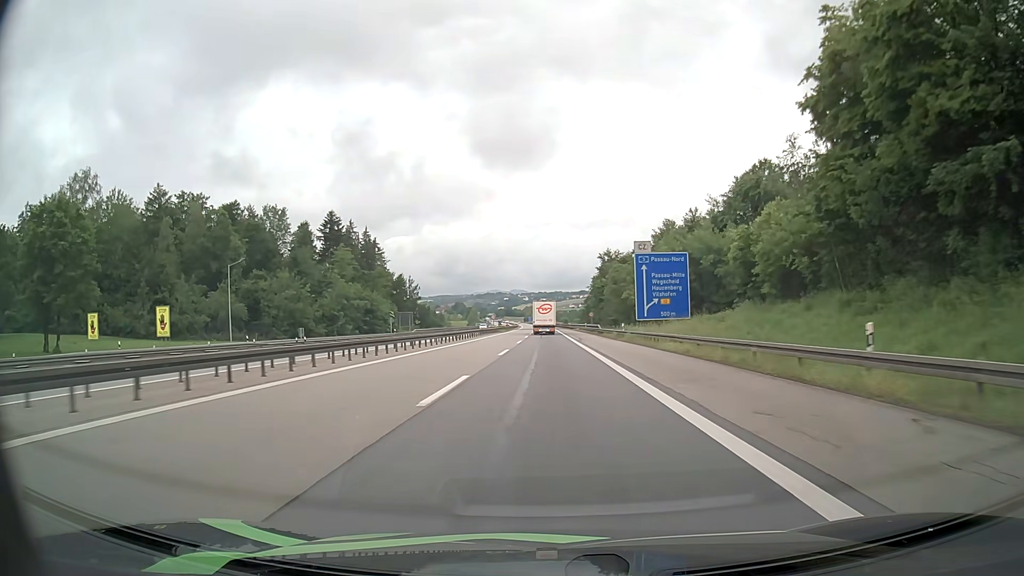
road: motorway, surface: asphalt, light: Day
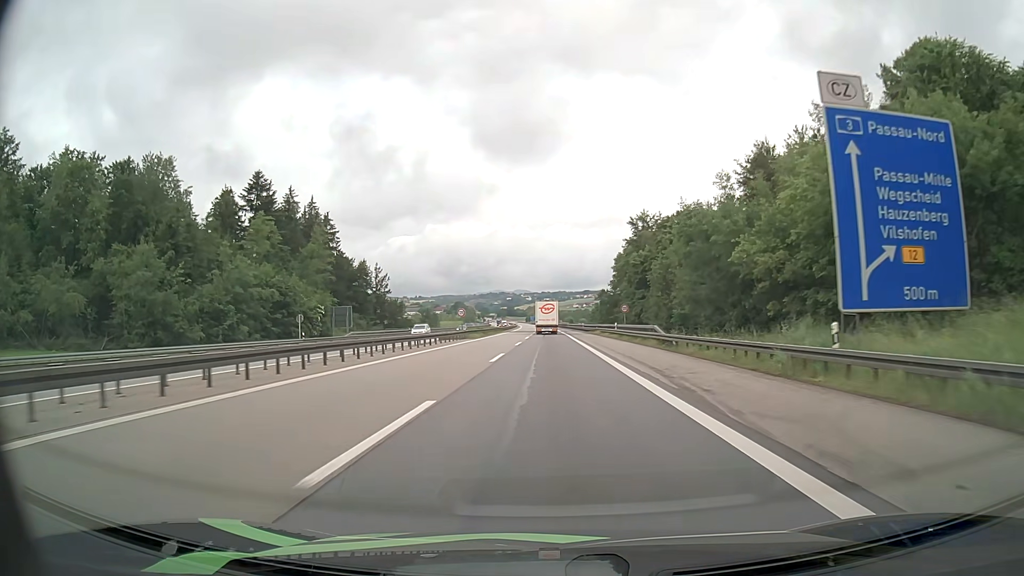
(-0.1, +41.4) m; 0°
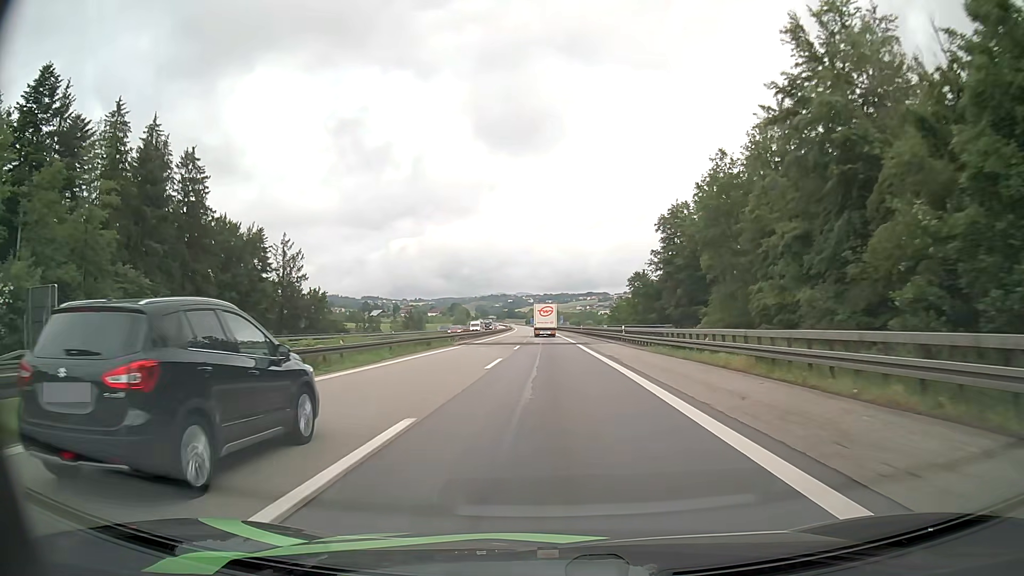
(-0.3, +56.1) m; -1°
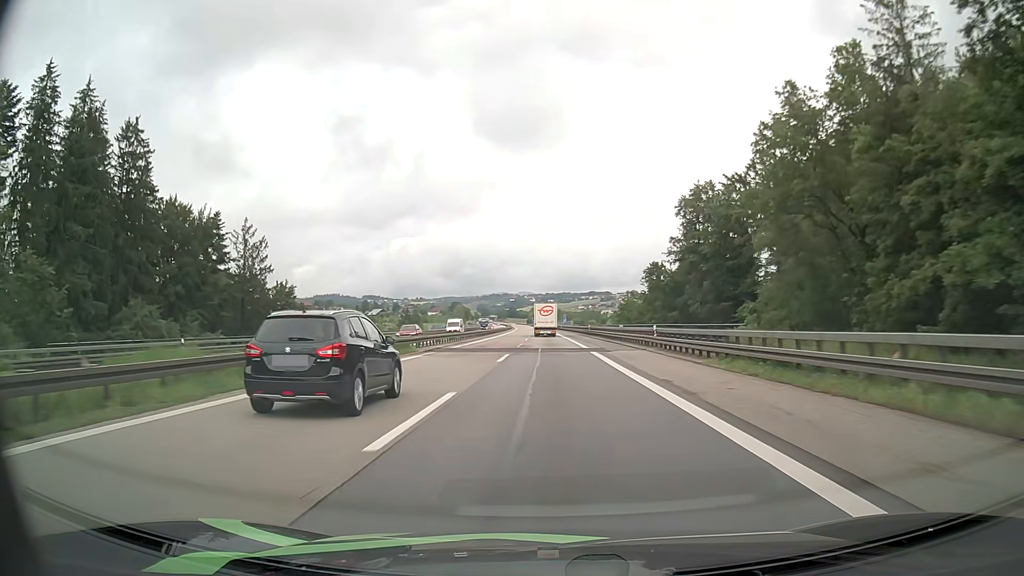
(0.0, +14.2) m; 0°
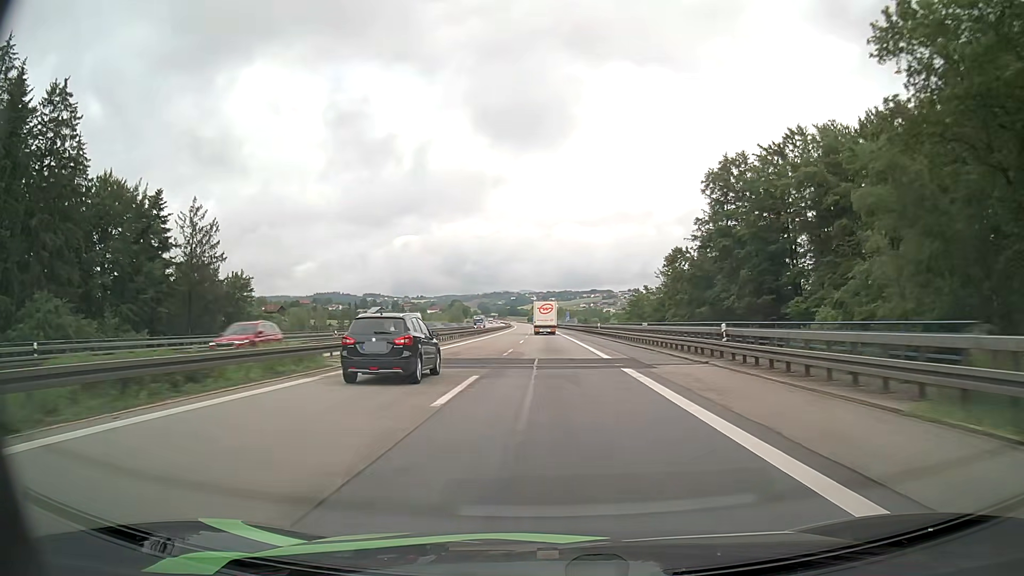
(0.0, +14.2) m; 0°
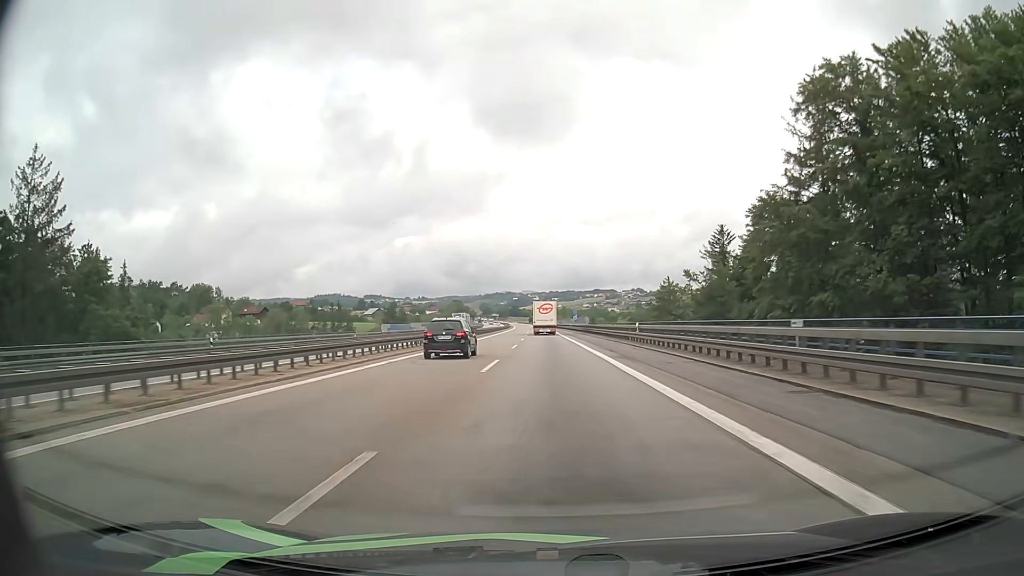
(-0.1, +28.2) m; 0°
